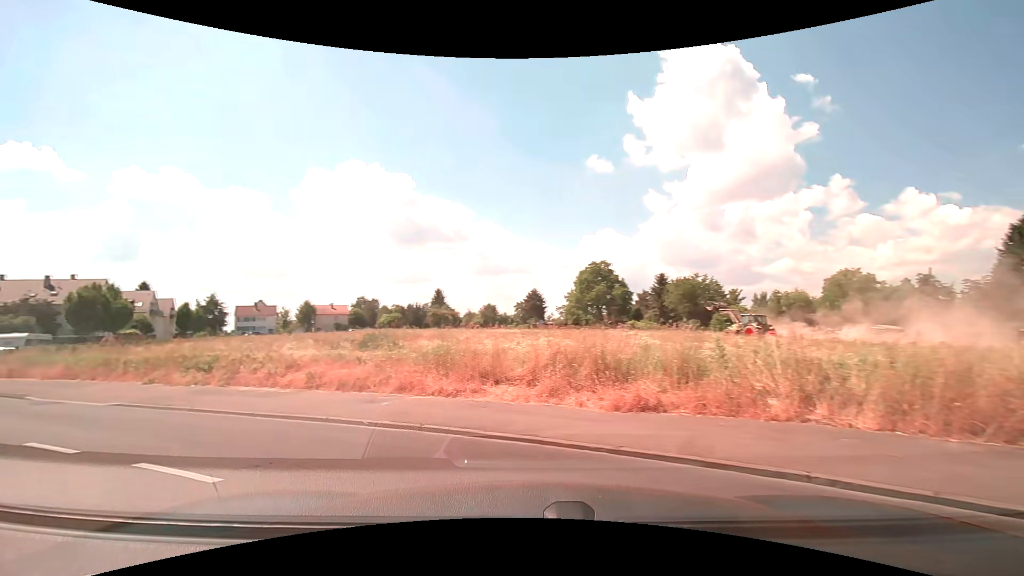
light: Day
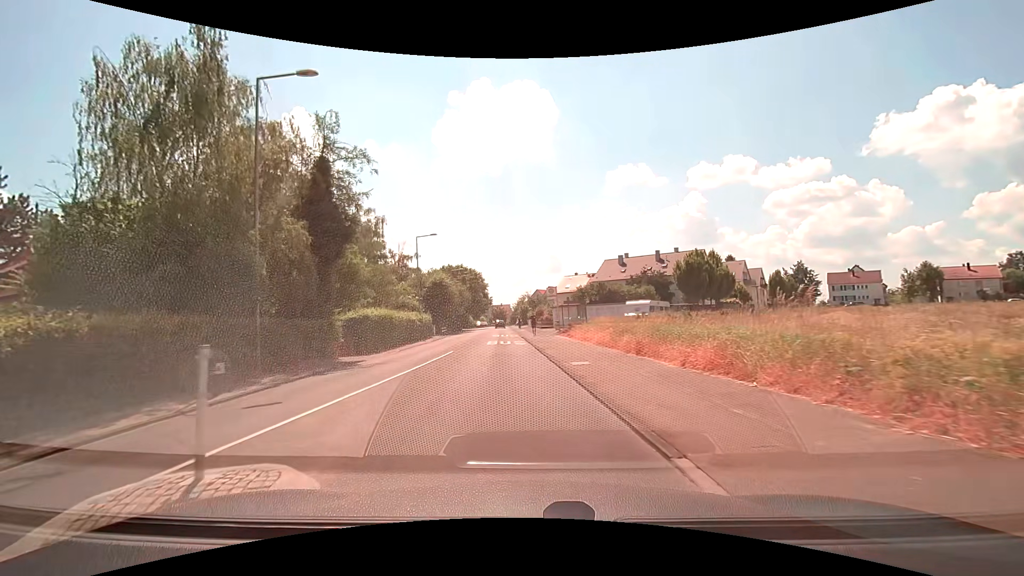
(-10.0, +12.0) m; -61°
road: tertiary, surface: asphalt
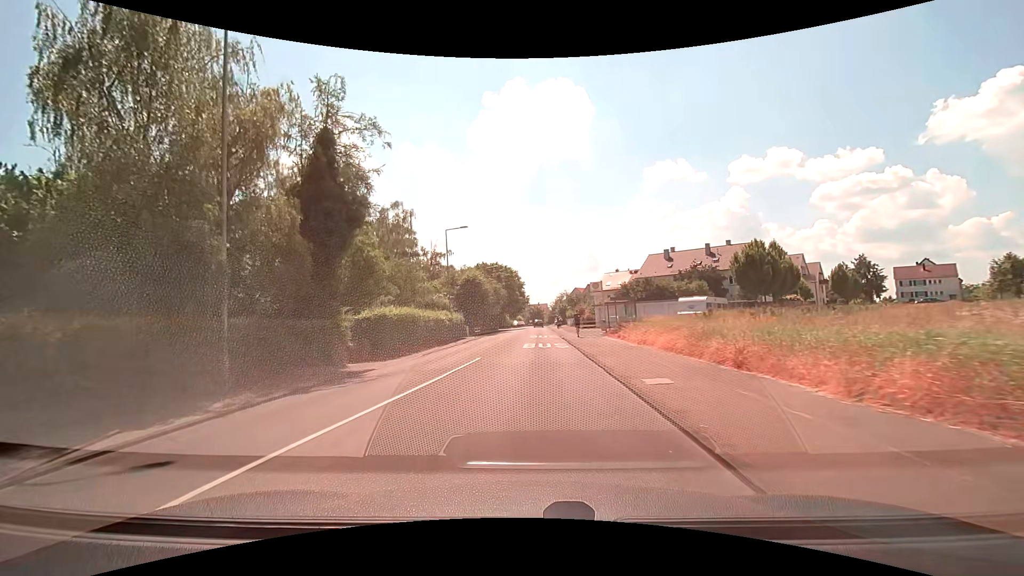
(-0.1, +4.4) m; -3°
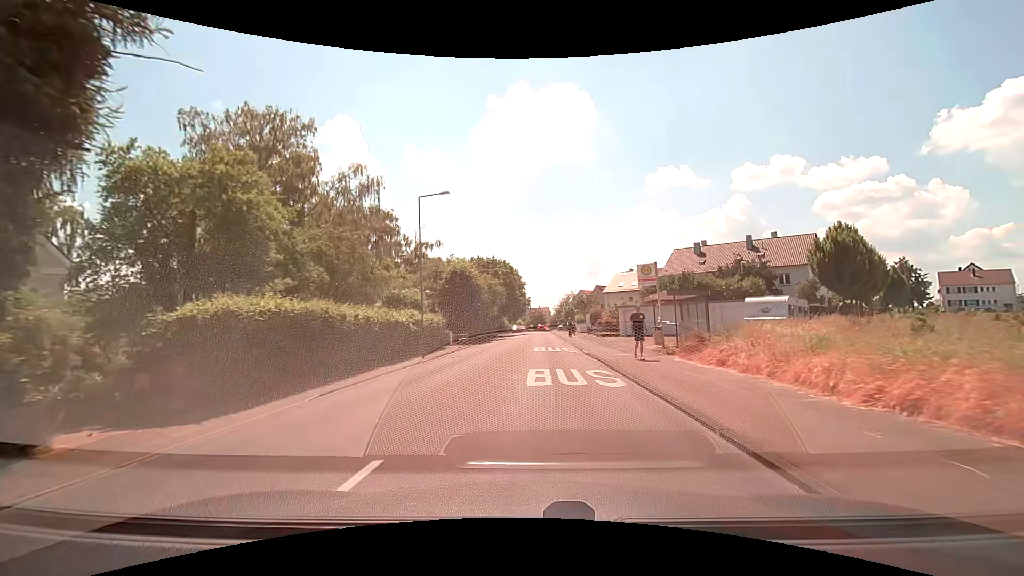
(-0.4, +13.3) m; 0°
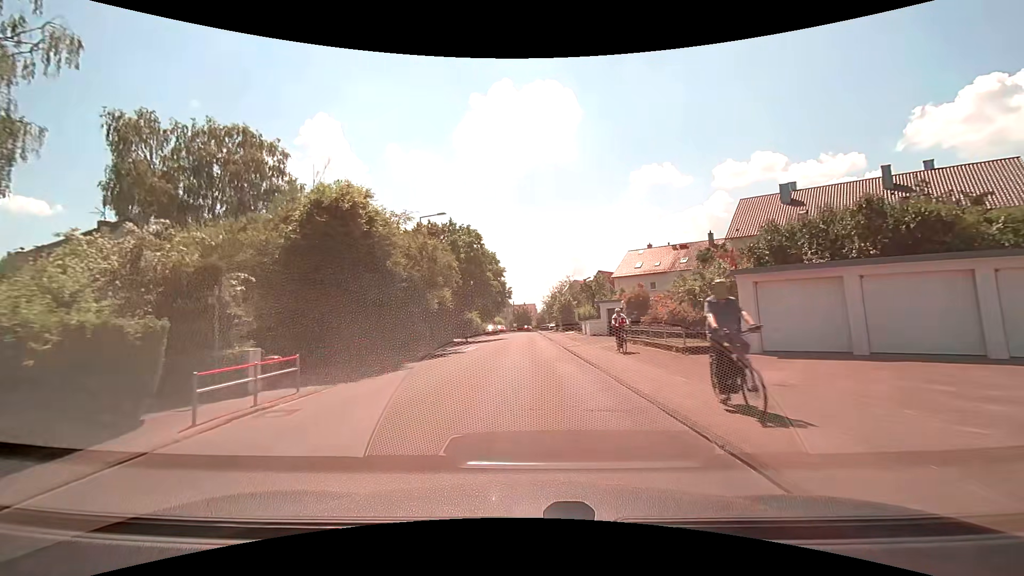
(+0.5, +27.9) m; +1°
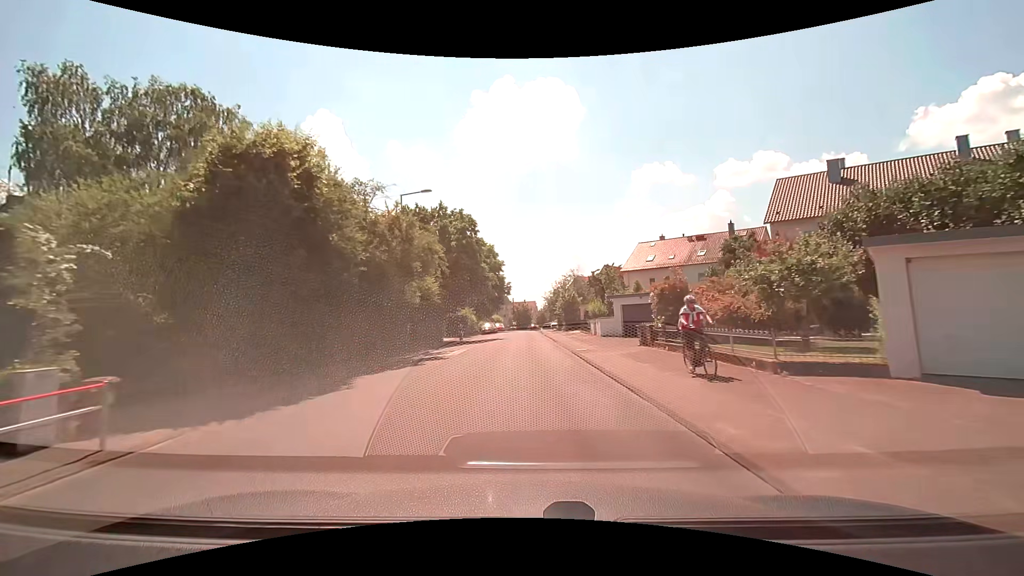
(0.0, +6.2) m; 0°
